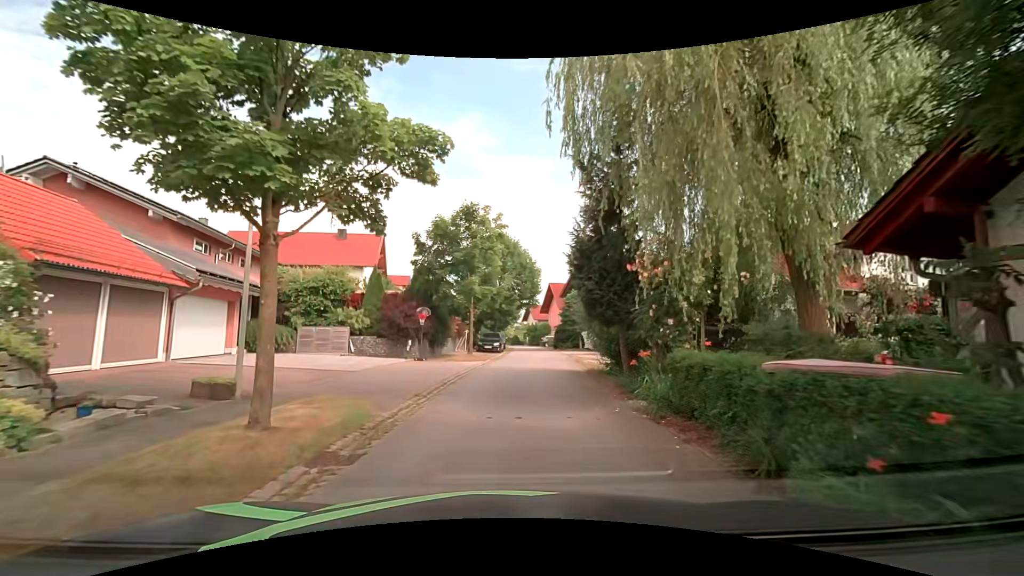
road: residential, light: Day
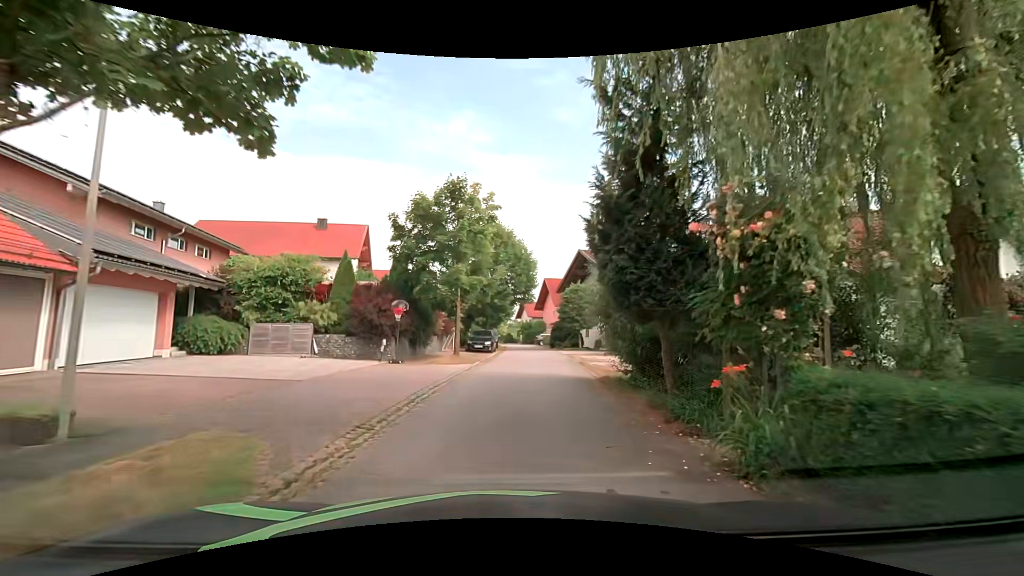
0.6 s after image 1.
(+0.1, +3.7) m; +1°
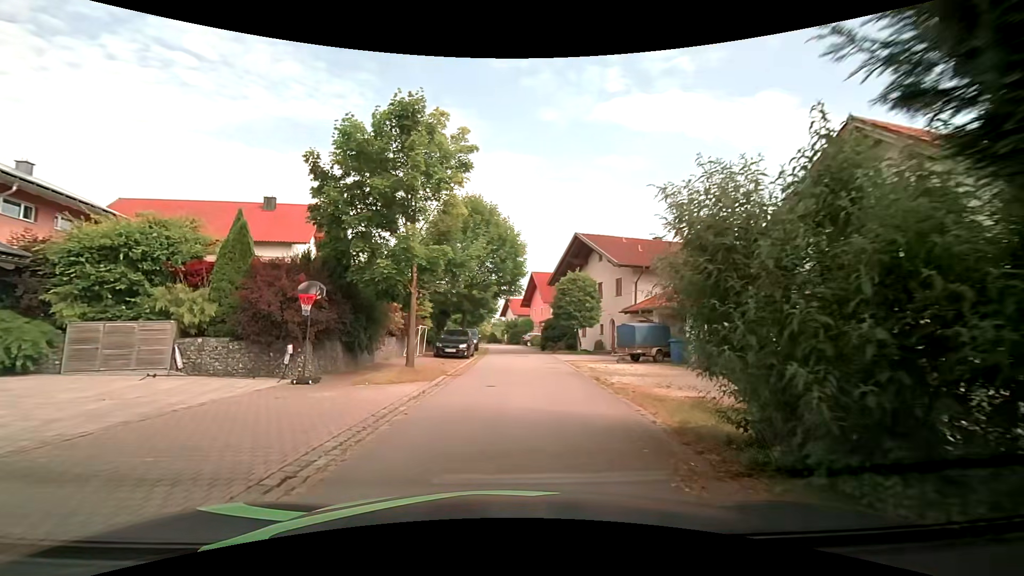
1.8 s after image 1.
(+0.2, +7.4) m; +2°
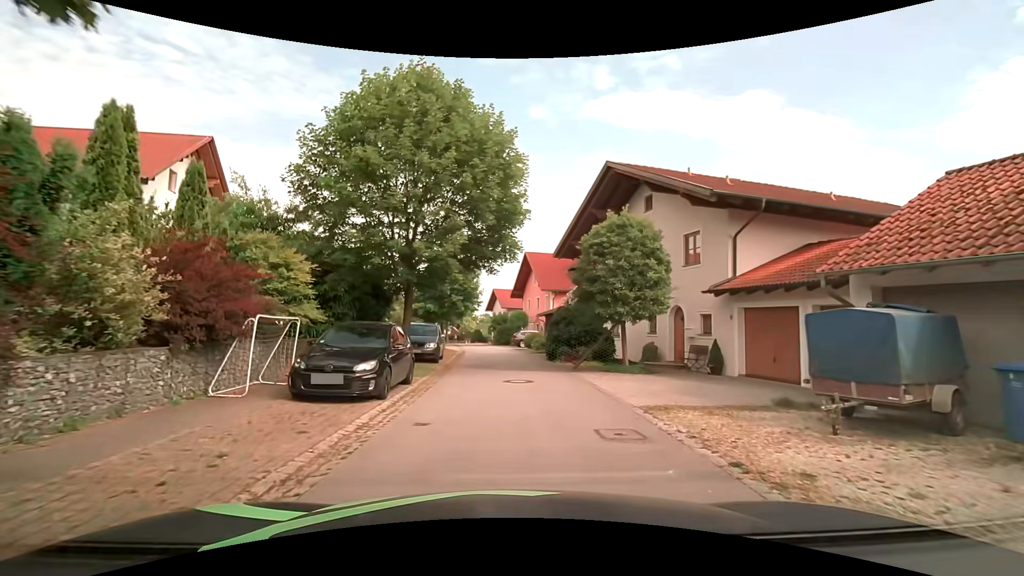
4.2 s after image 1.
(+0.4, +15.3) m; +2°
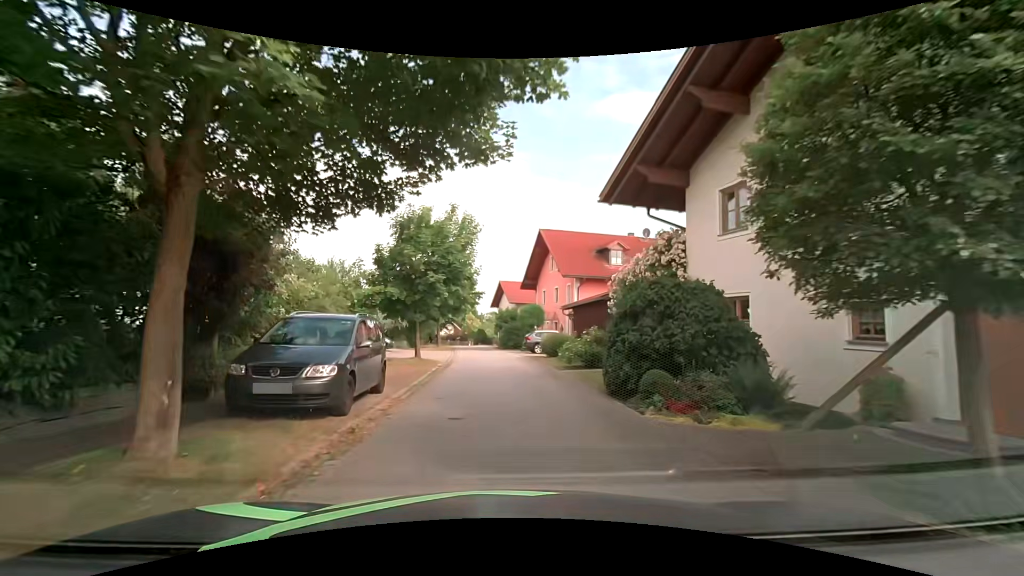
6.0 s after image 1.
(0.0, +12.3) m; -1°
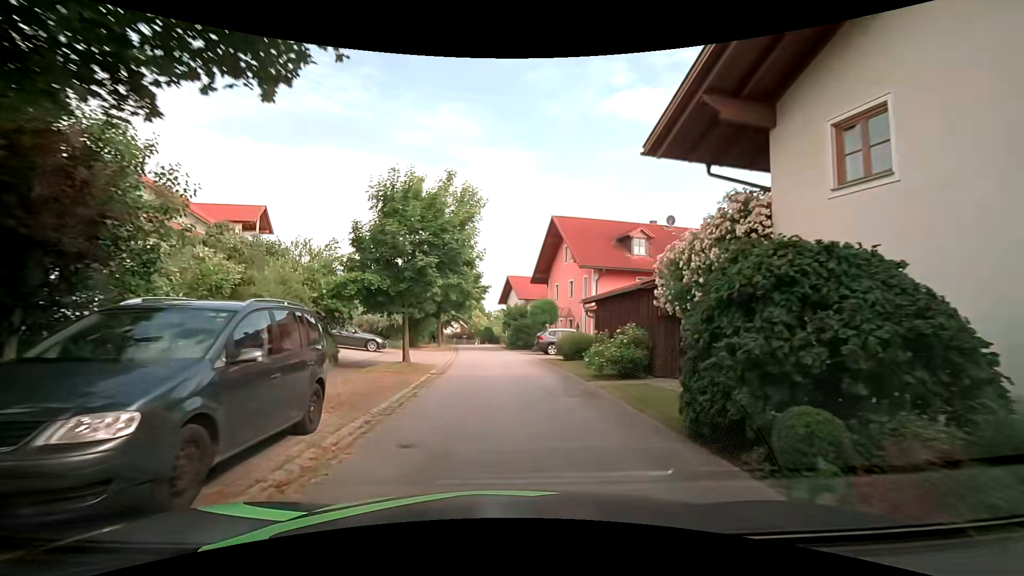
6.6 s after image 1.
(0.0, +4.3) m; -3°
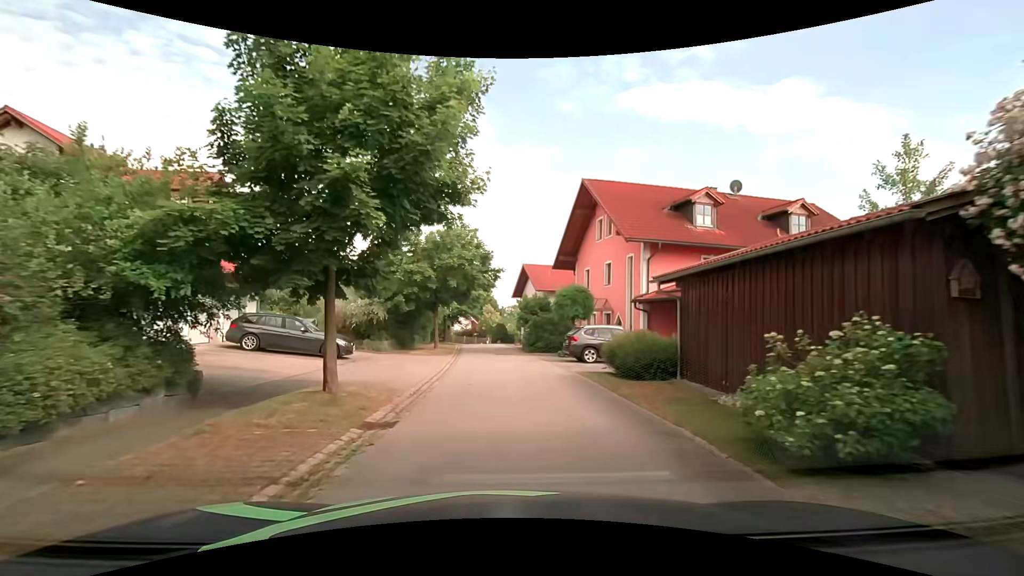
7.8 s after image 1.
(+0.1, +8.8) m; +1°
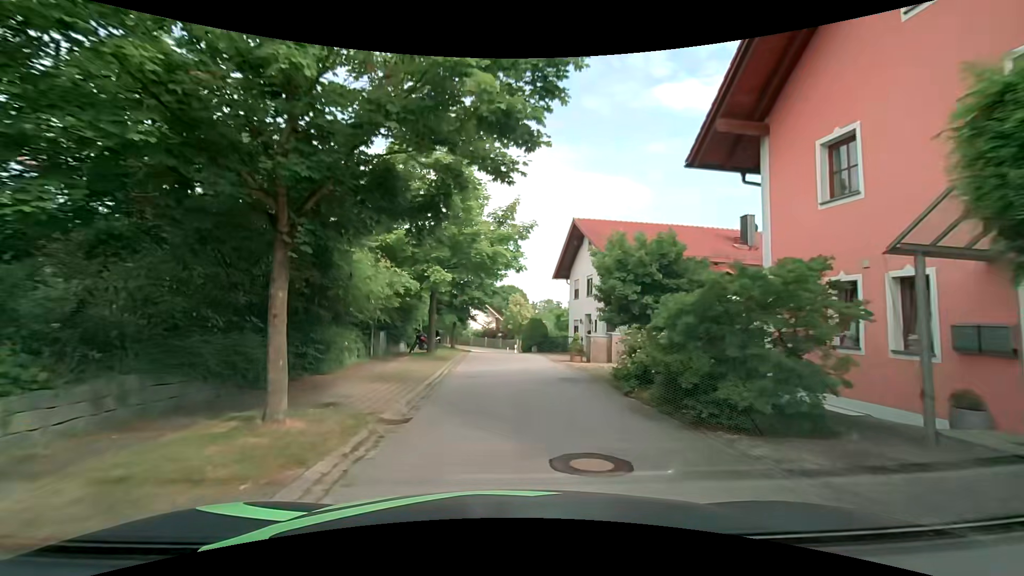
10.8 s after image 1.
(-0.8, +21.9) m; -3°
(0, +10) (0, +20) (-1, +30) (-1, +40) (-2, +50) (-4, +60) (-9, +68) (-16, +75) (-25, +81) (-33, +87) m
